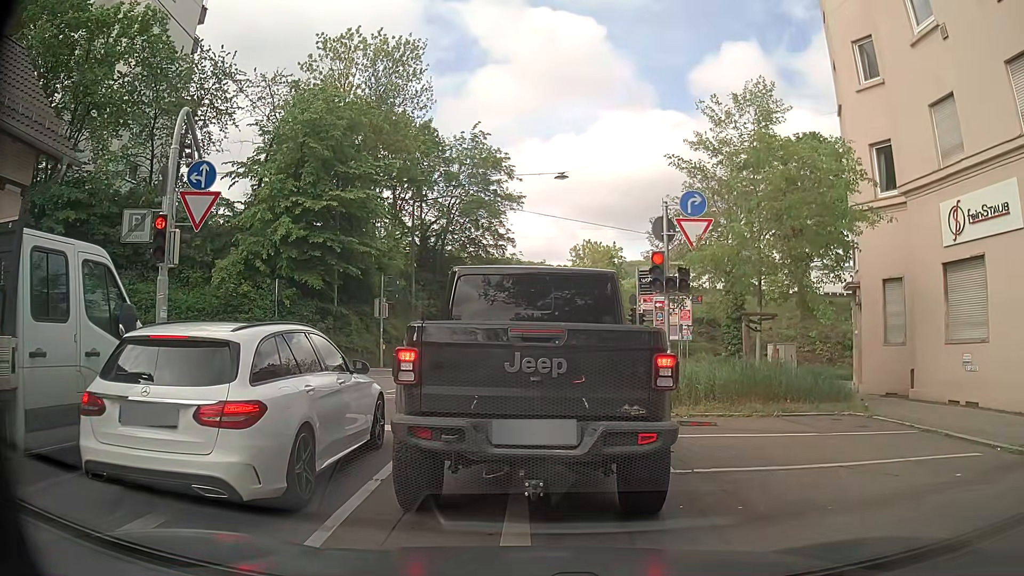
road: residential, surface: asphalt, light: Day
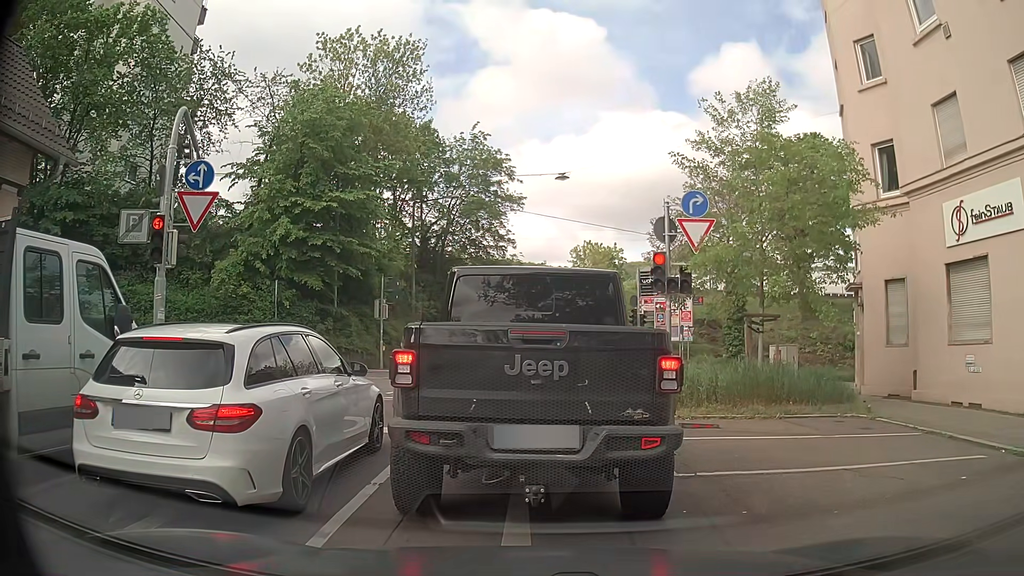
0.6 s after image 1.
(0.0, +0.1) m; 0°
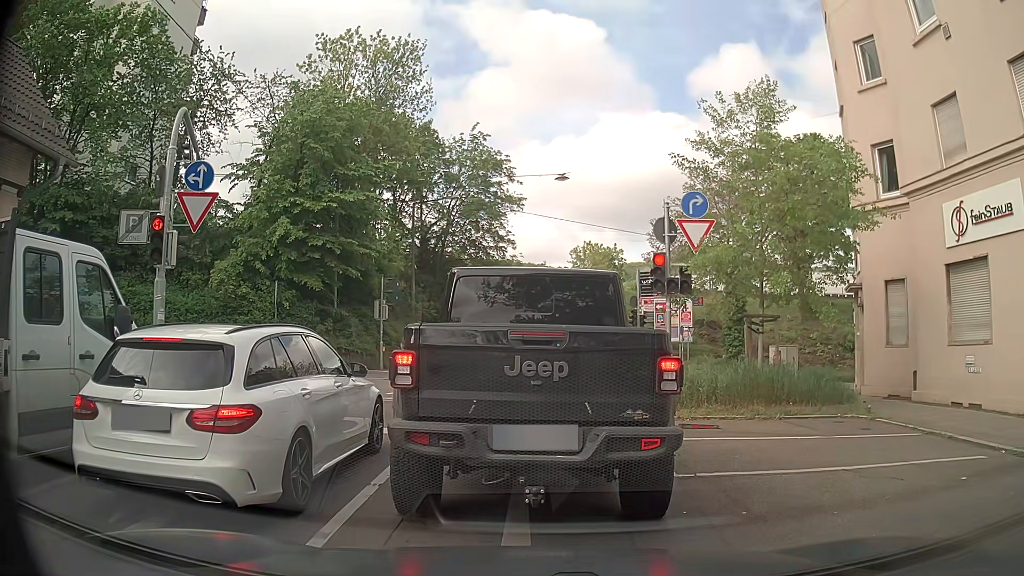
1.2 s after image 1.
(0.0, 0.0) m; 0°
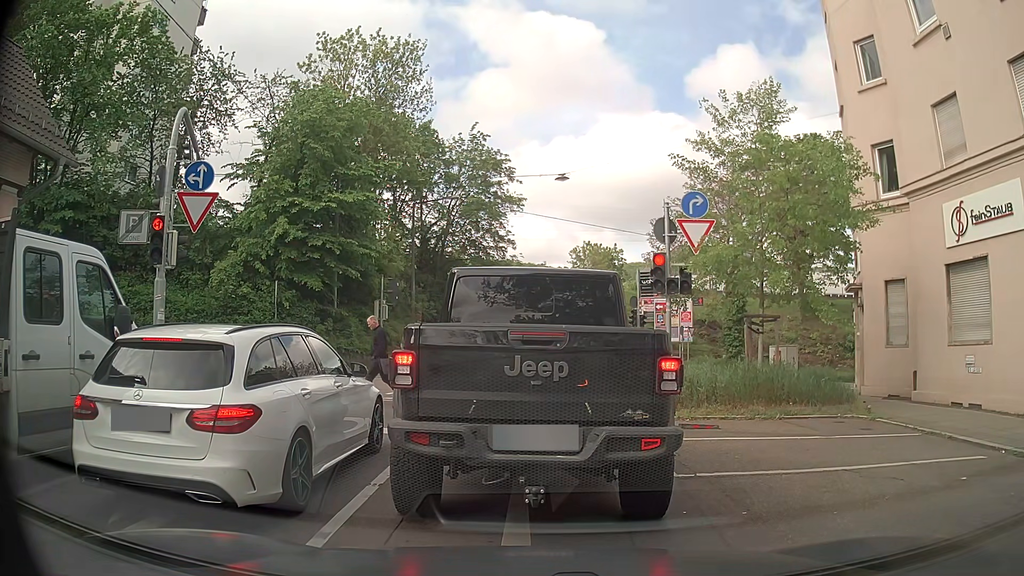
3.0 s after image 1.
(0.0, 0.0) m; 0°
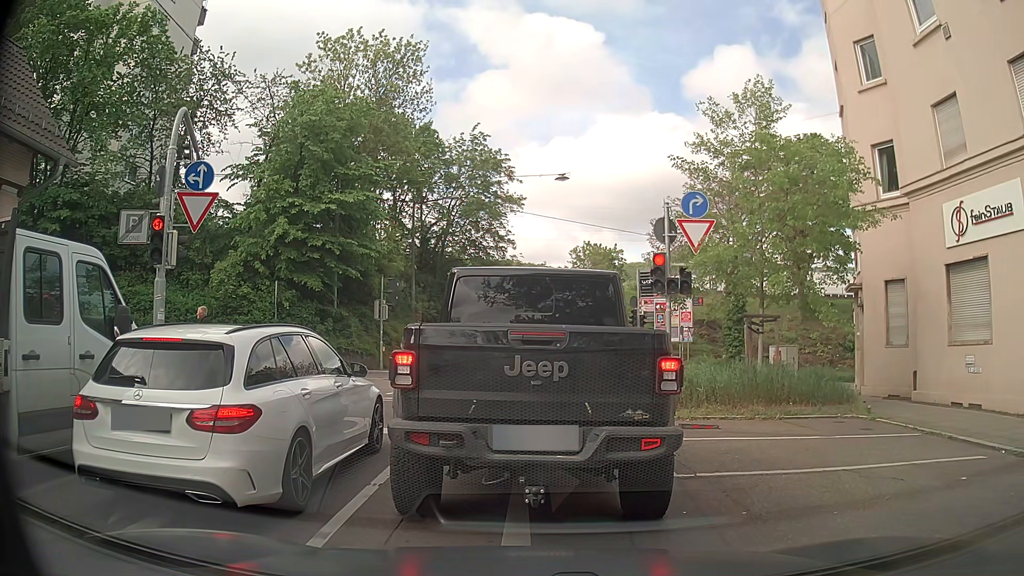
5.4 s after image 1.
(0.0, 0.0) m; 0°
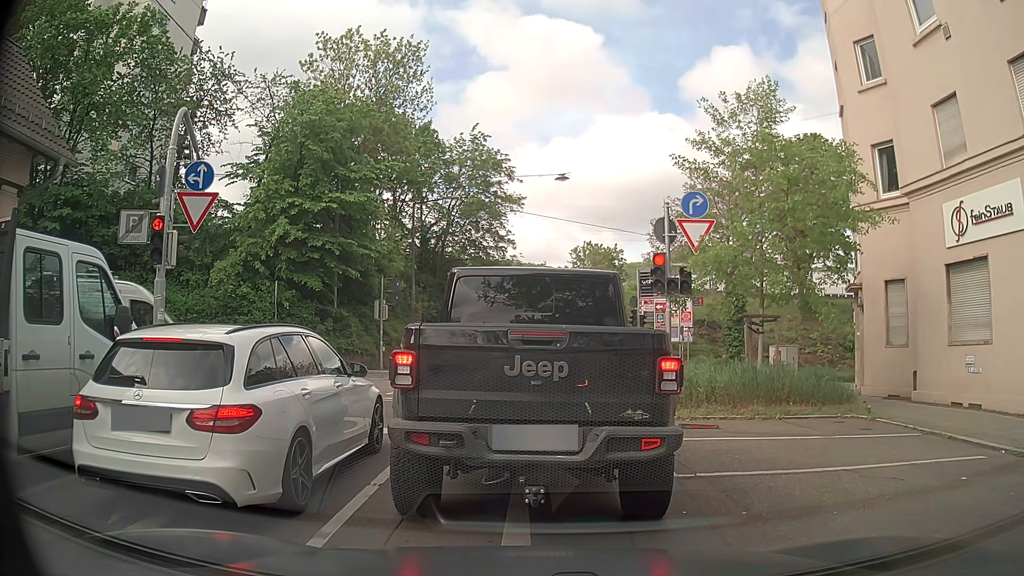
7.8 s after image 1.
(0.0, 0.0) m; 0°
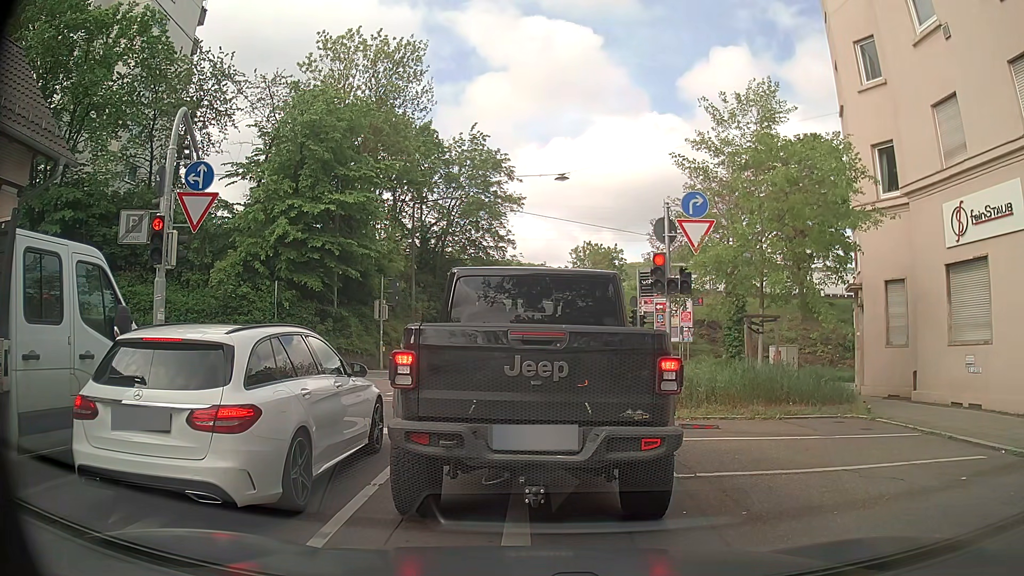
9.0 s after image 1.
(0.0, 0.0) m; 0°
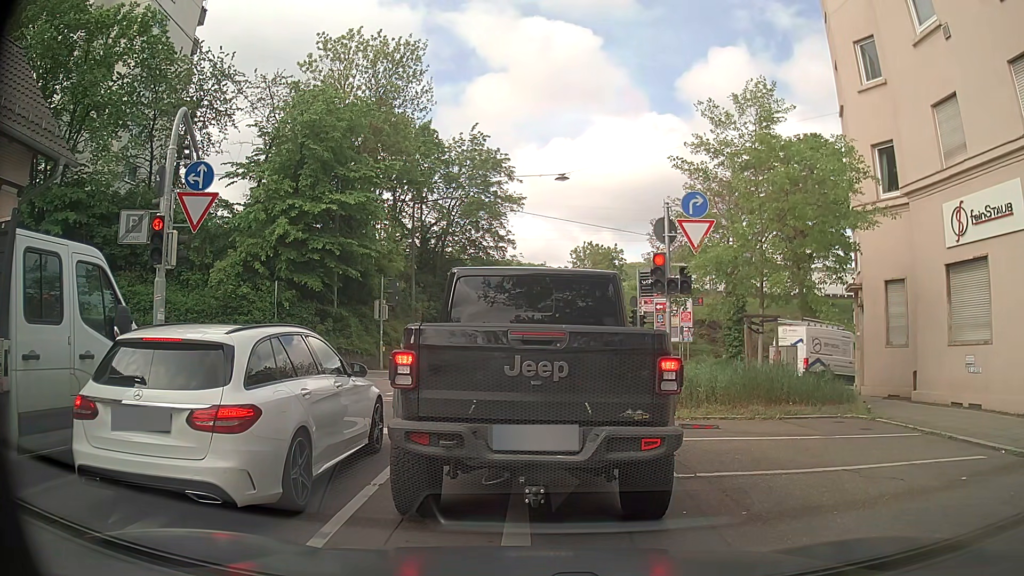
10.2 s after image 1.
(0.0, 0.0) m; 0°
(0, +10) (+2, +20) (+8, +27) (+17, +32) (+26, +35) (+36, +38) (+46, +41) (+56, +42) (+66, +42) (+76, +41) m
